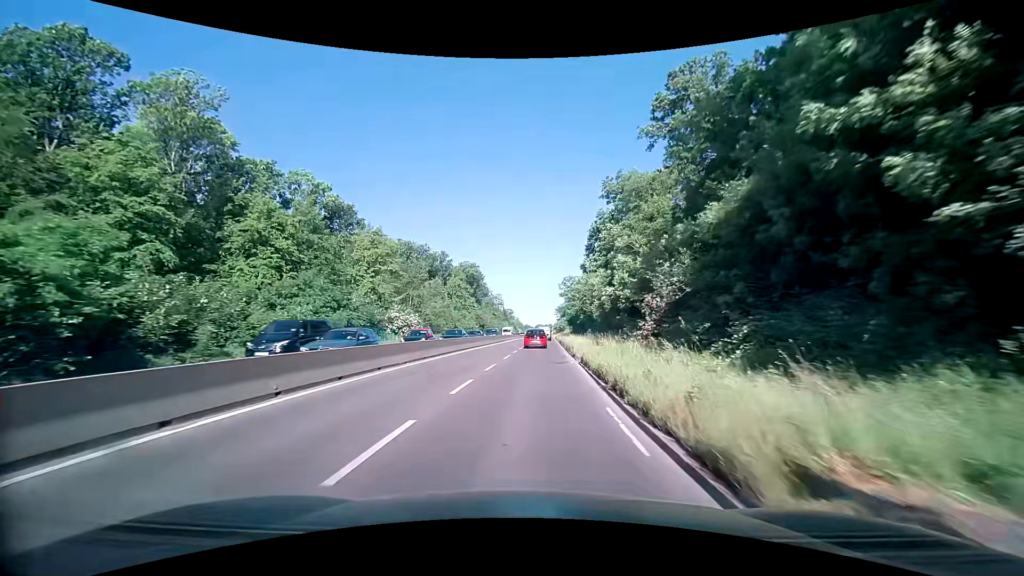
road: trunk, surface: asphalt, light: Day
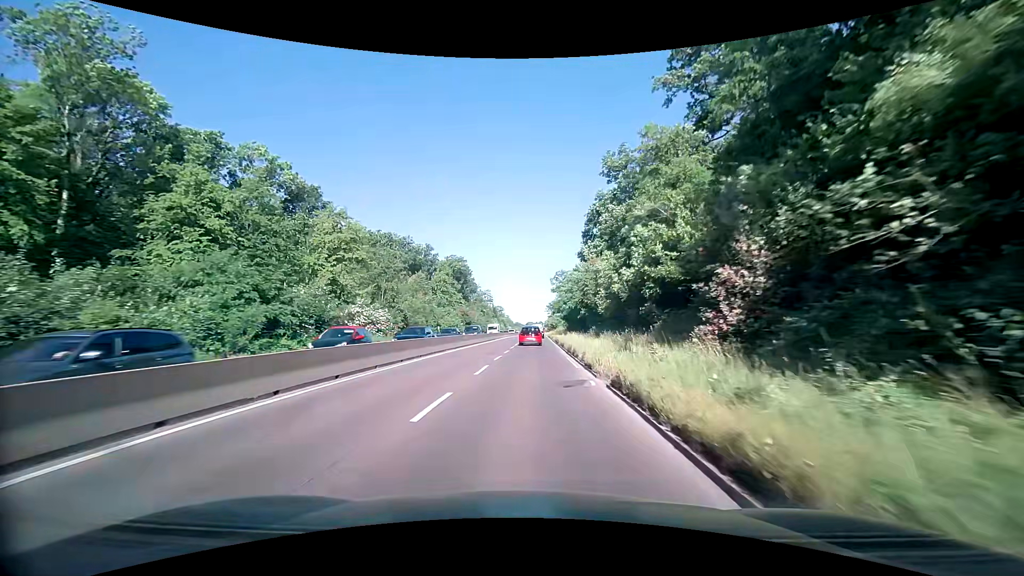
(+0.1, +9.4) m; +1°
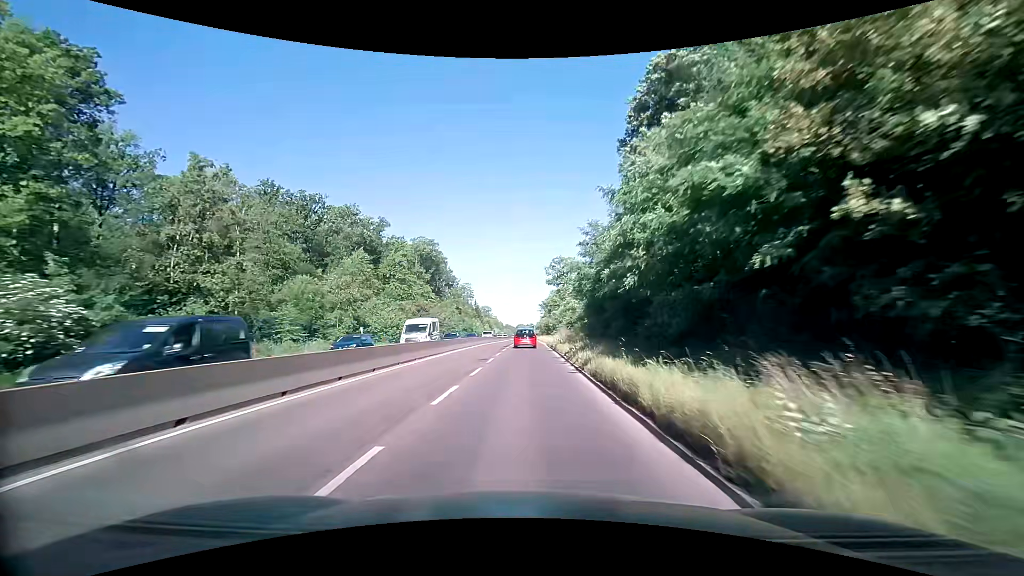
(+0.9, +36.5) m; +2°
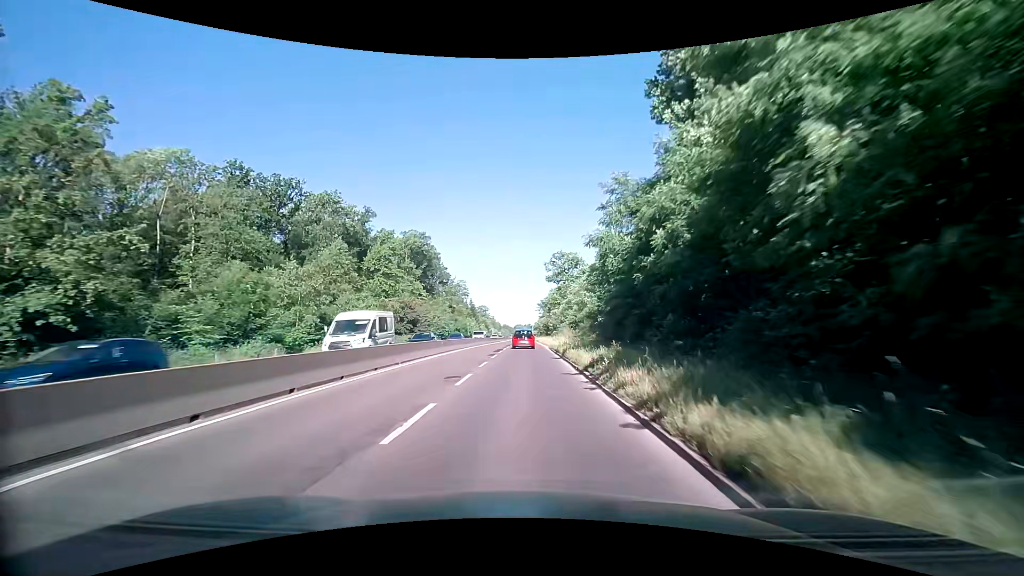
(-0.1, +8.9) m; 0°
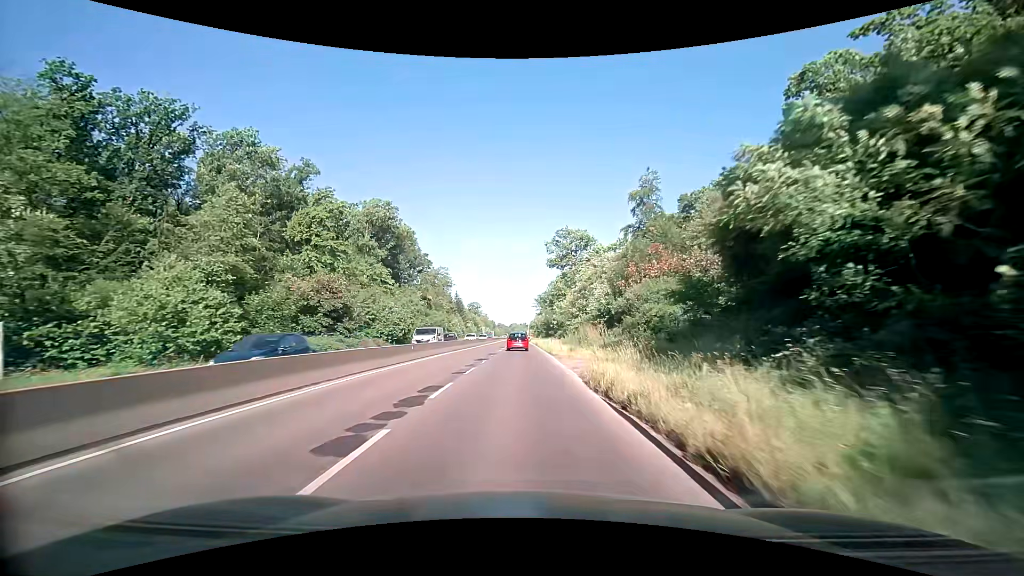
(0.0, +27.0) m; 0°
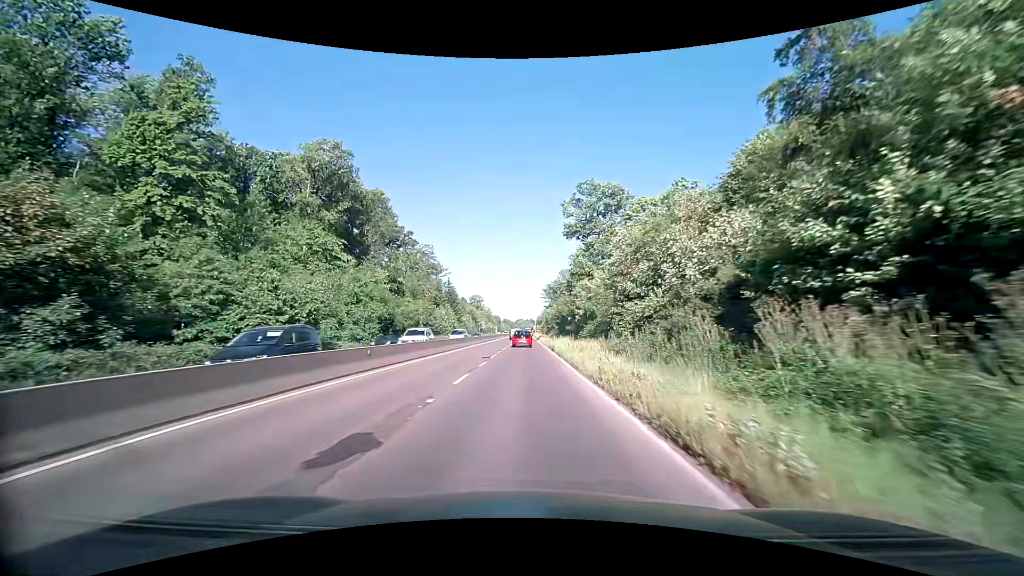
(-0.1, +27.2) m; -1°
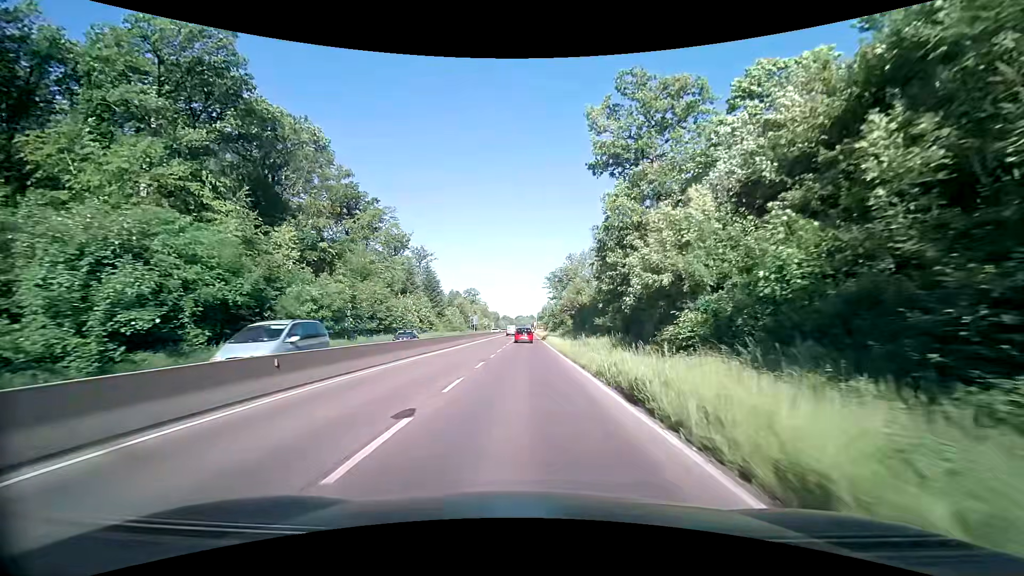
(0.0, +27.3) m; 0°
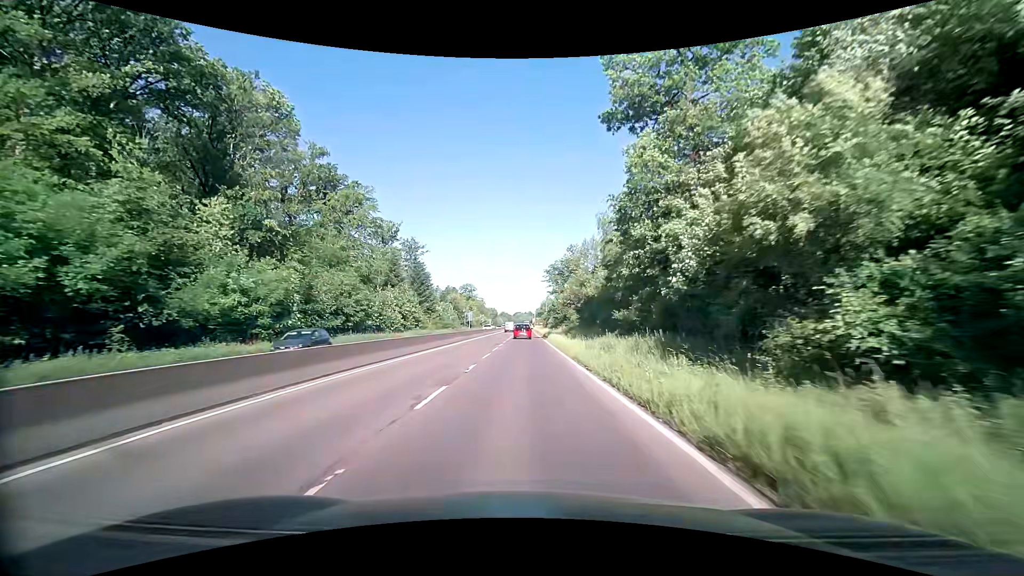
(0.0, +8.9) m; 0°
(0, +10) (0, +20) (0, +30) (0, +40) (0, +50) (0, +60) (0, +70) (0, +80) (0, +90) (0, +100) m
